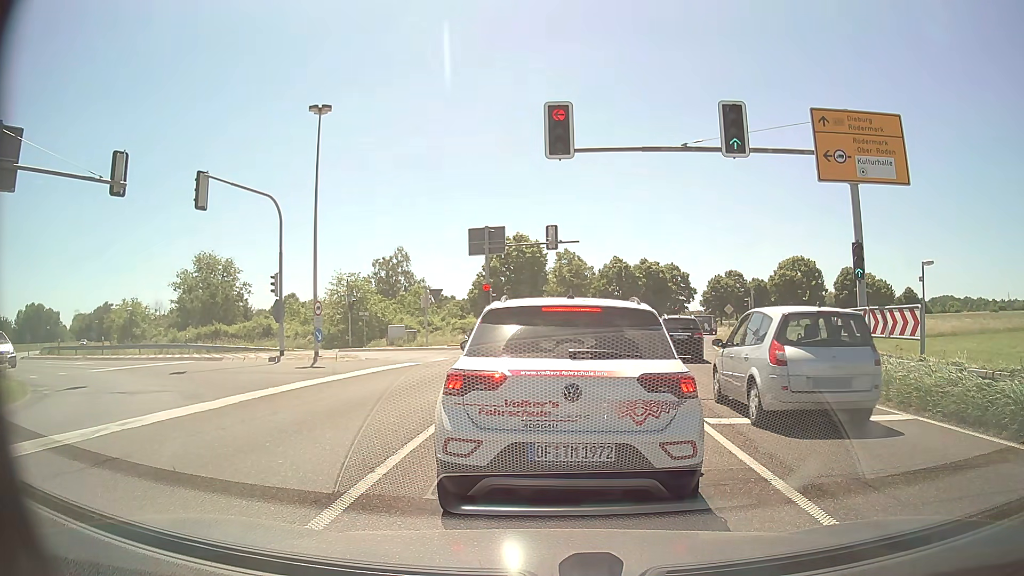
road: primary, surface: asphalt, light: Day
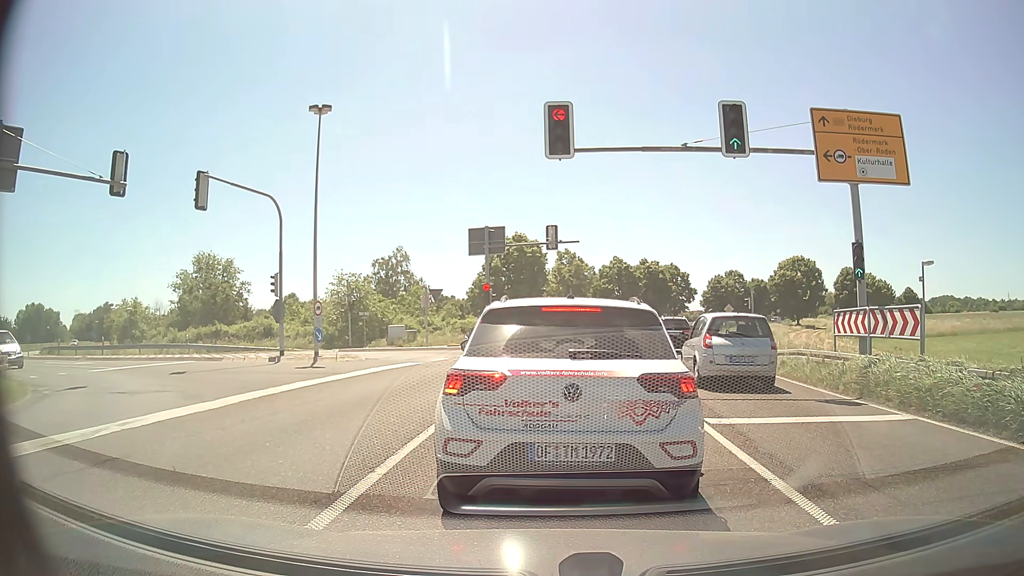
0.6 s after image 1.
(0.0, 0.0) m; 0°
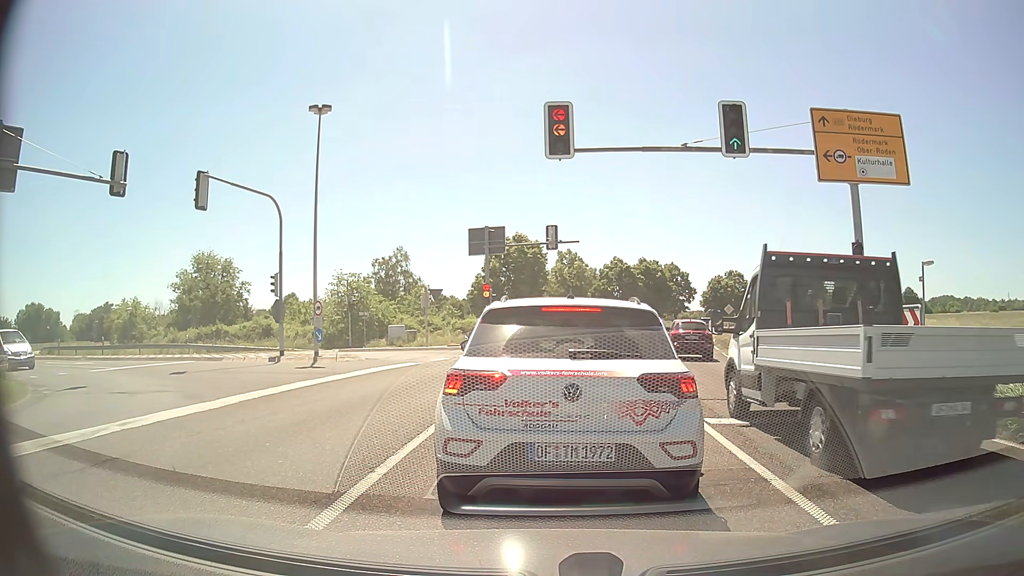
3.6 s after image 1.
(0.0, 0.0) m; 0°
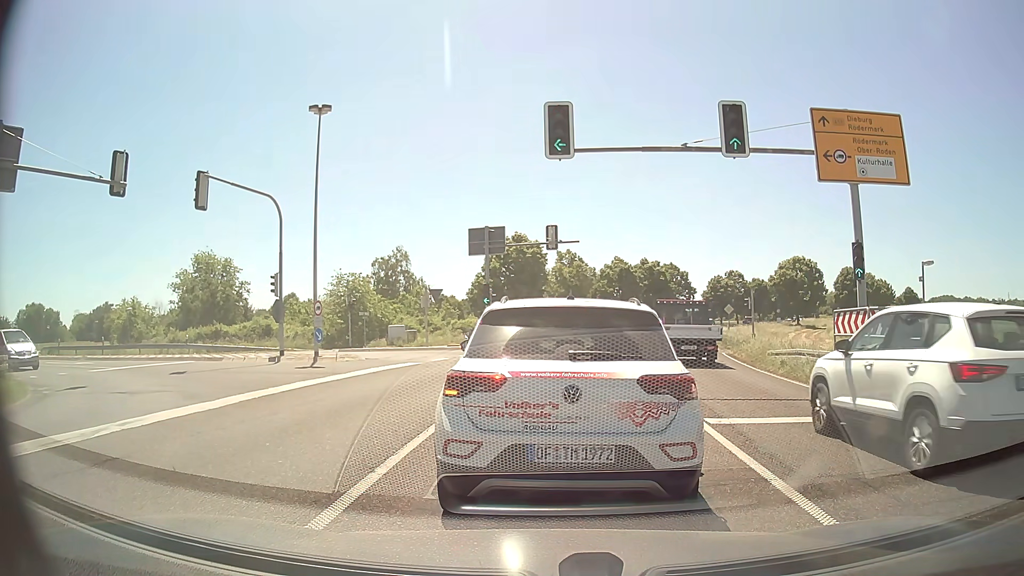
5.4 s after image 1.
(0.0, 0.0) m; 0°
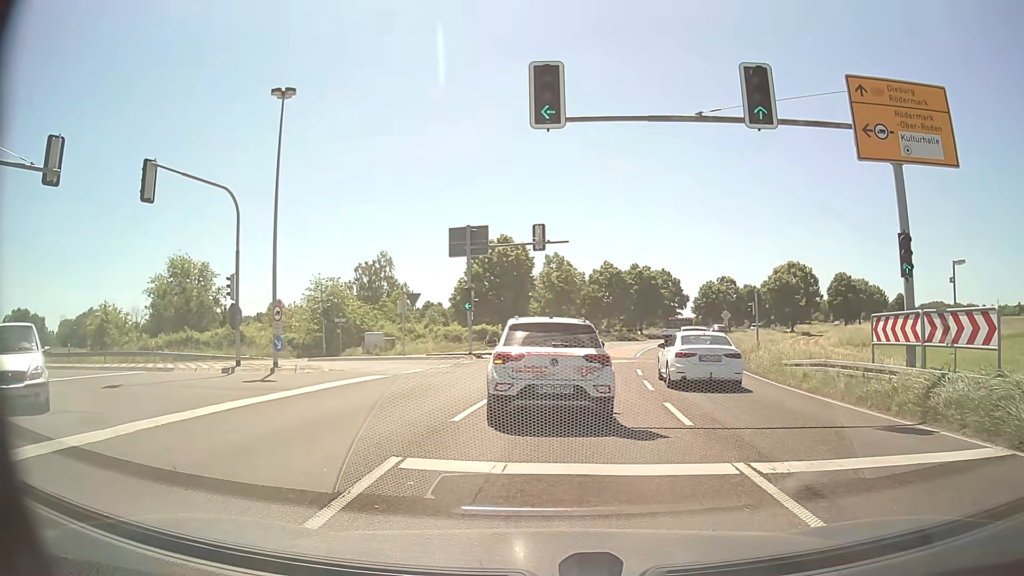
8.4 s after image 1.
(+0.1, +3.1) m; +1°
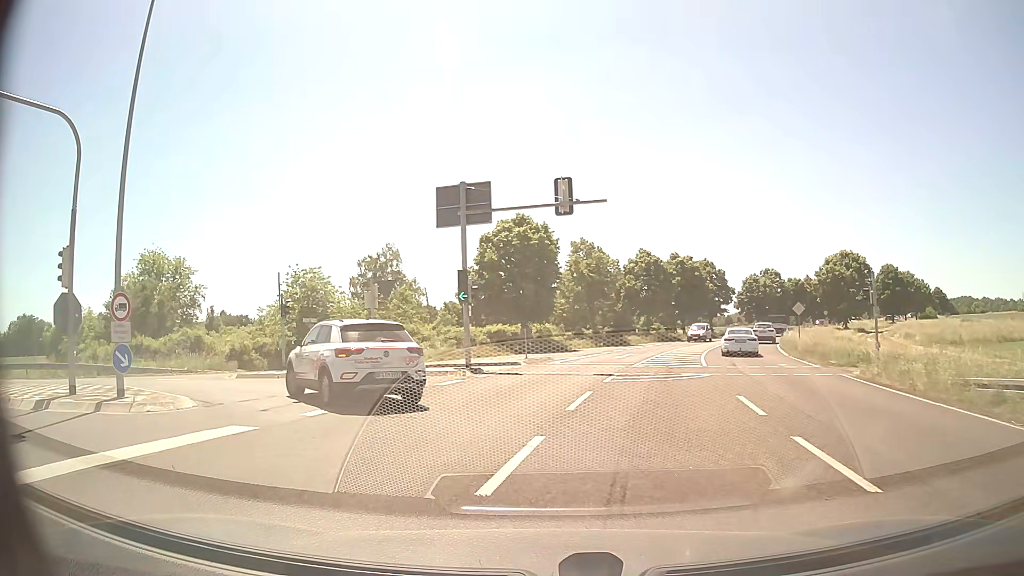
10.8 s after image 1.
(+0.2, +10.8) m; -2°
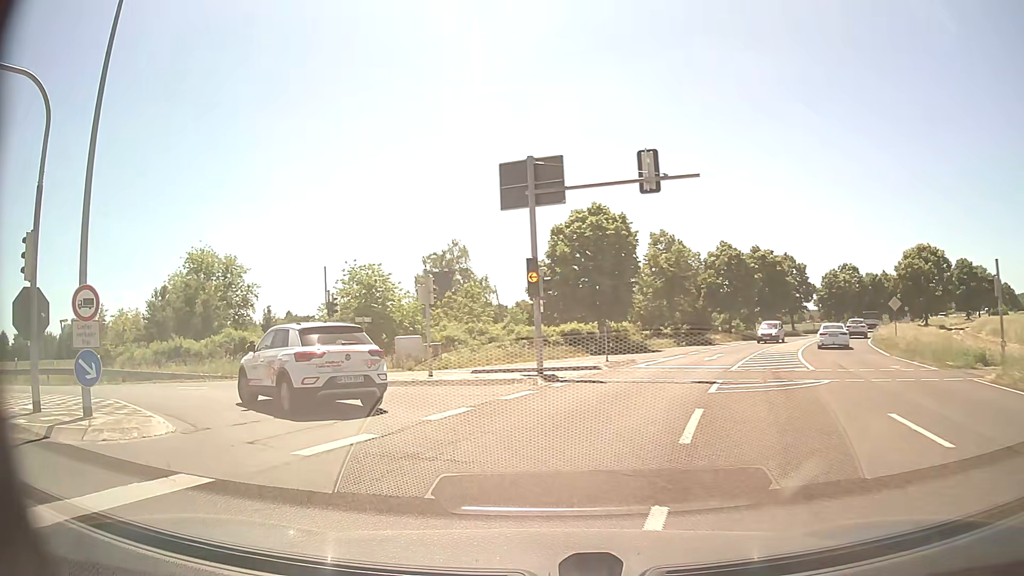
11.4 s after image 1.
(-0.2, +3.6) m; -6°
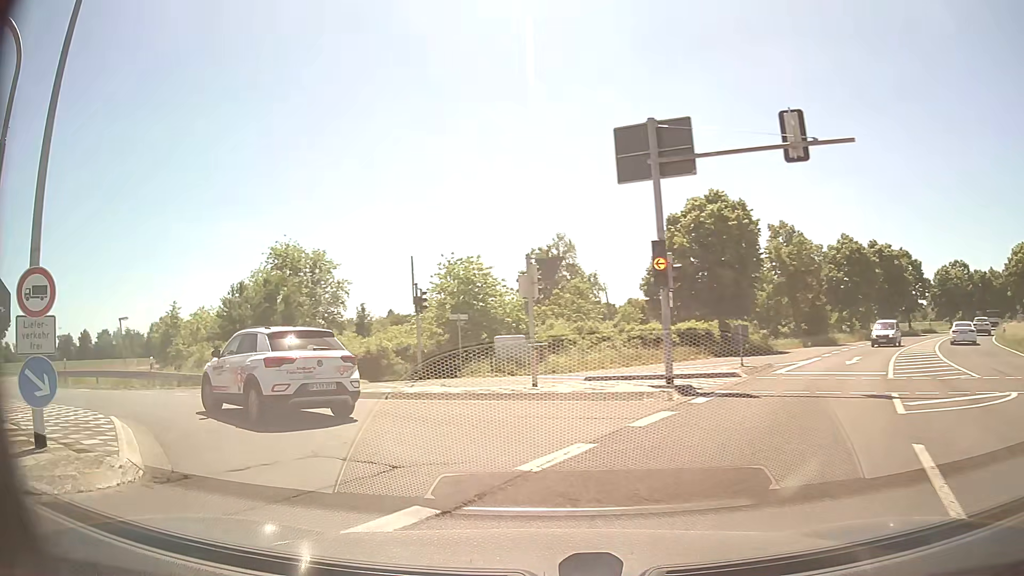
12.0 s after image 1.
(-0.3, +3.8) m; -9°
(-3, +9) (-10, +16) (-19, +20) (-27, +26) (-34, +33) (-40, +42) (-44, +51) (-48, +60) (-50, +70) (-53, +79) m
